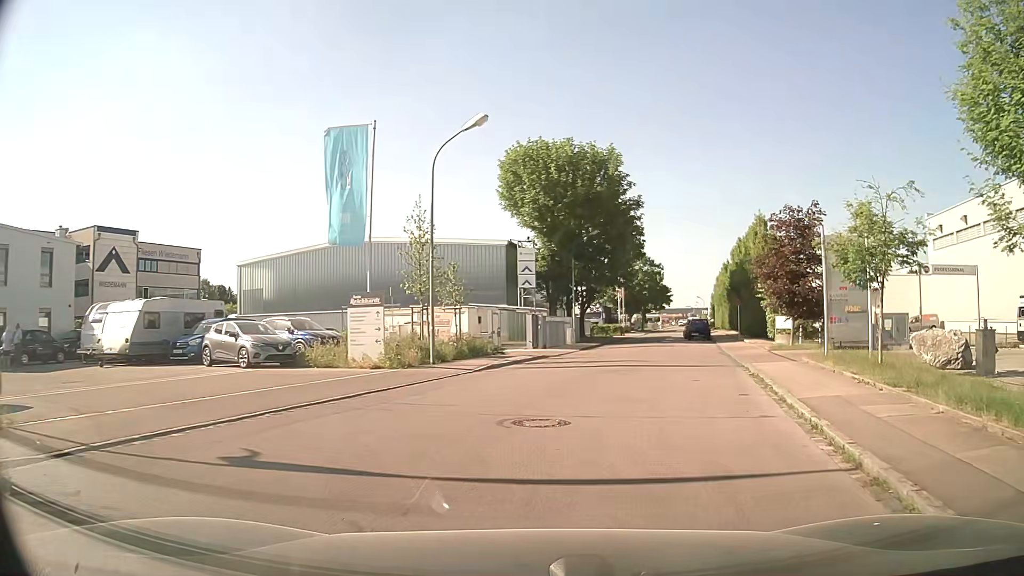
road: unclassified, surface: asphalt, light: Day
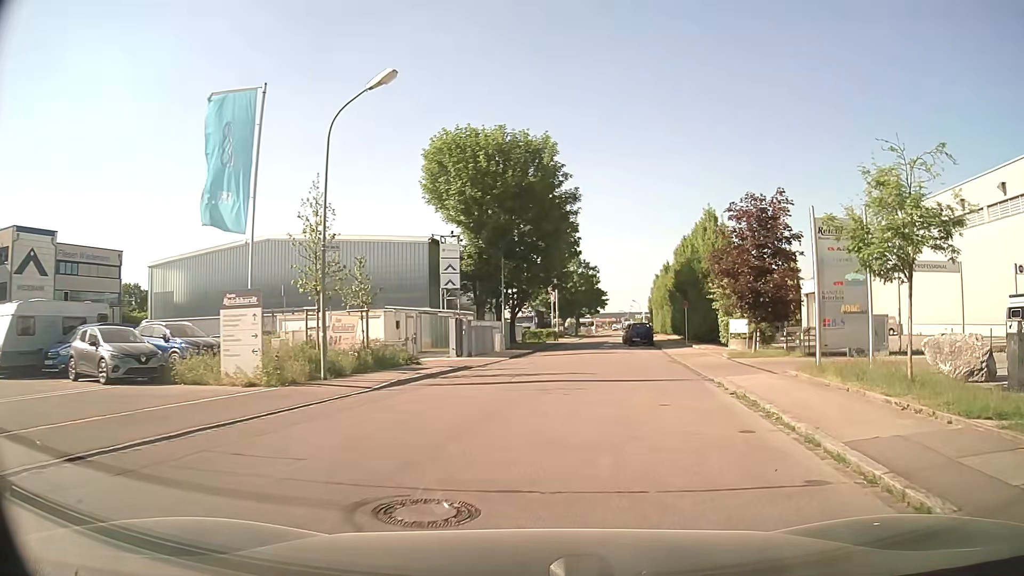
(+0.2, +4.2) m; +5°
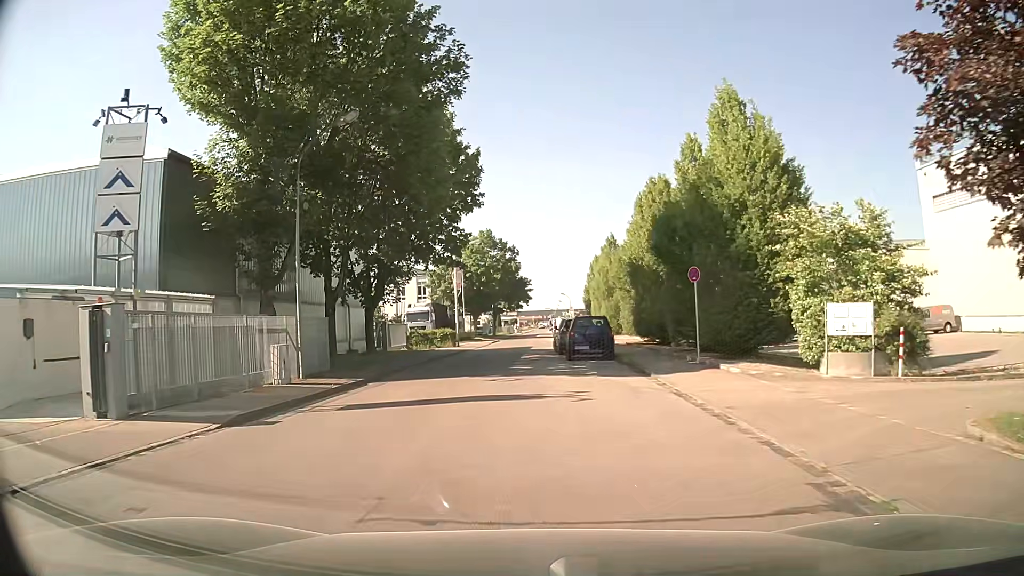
(+2.4, +22.1) m; +6°
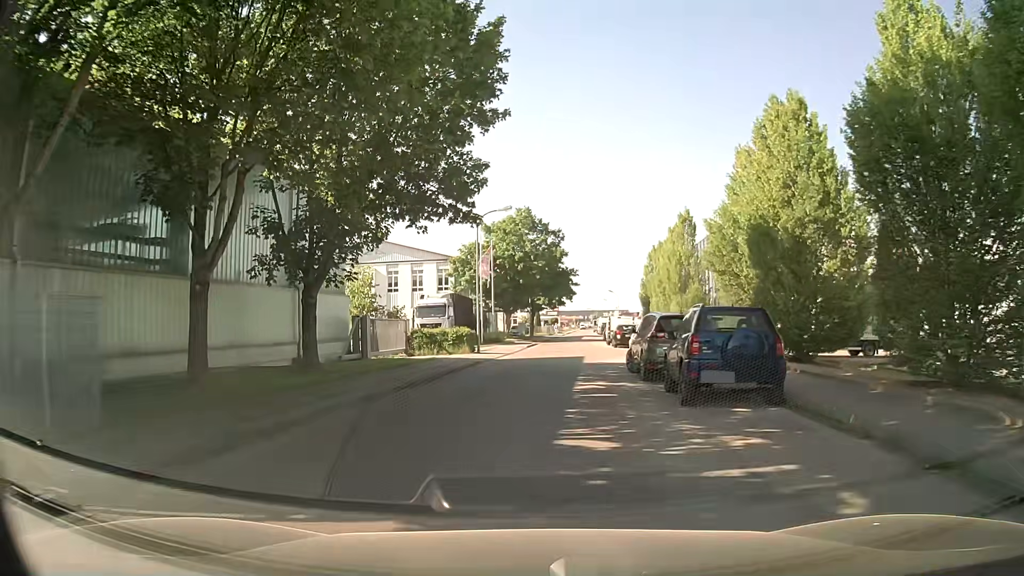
(-0.5, +13.9) m; -3°
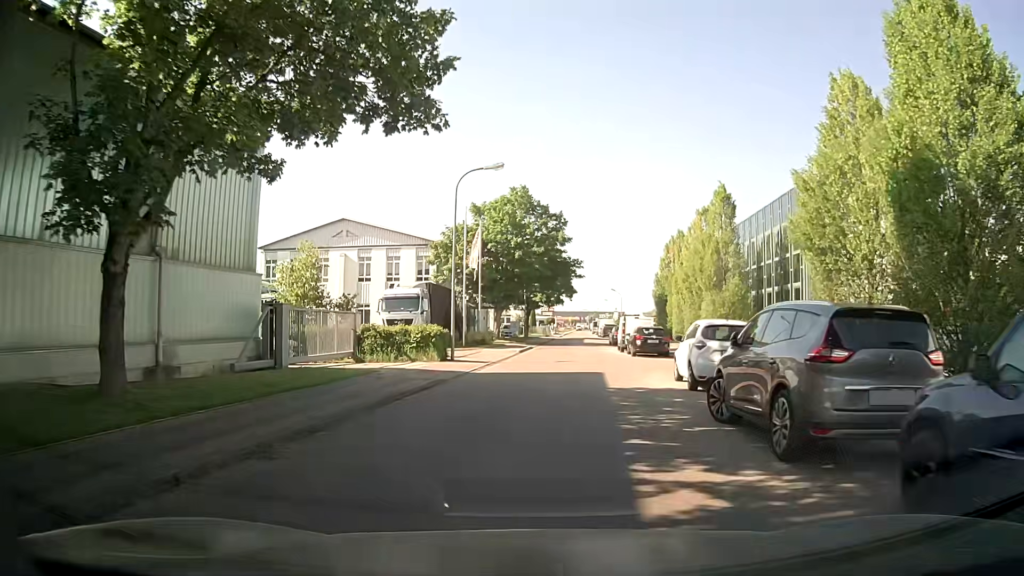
(-0.1, +9.5) m; +1°
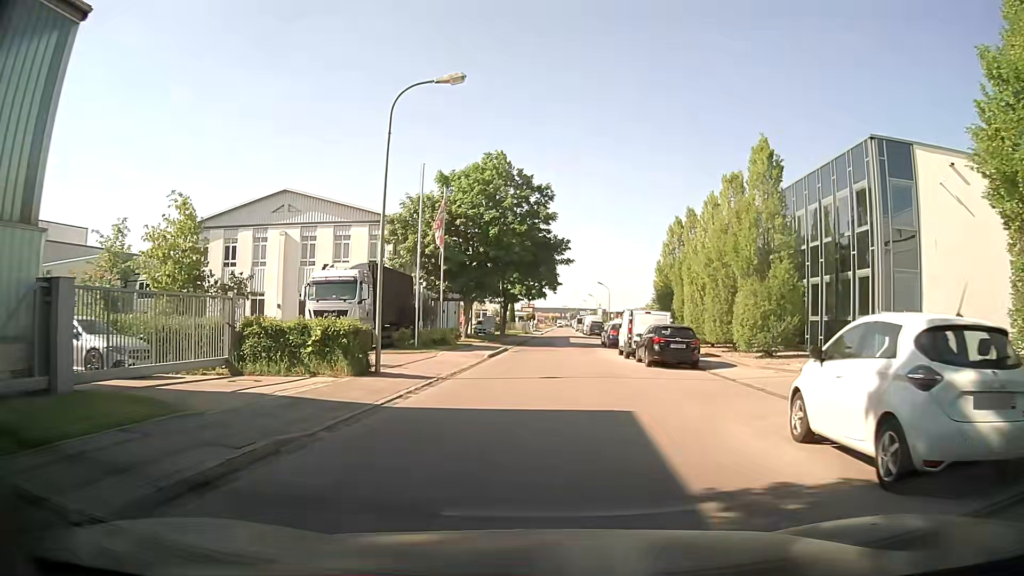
(0.0, +9.4) m; 0°
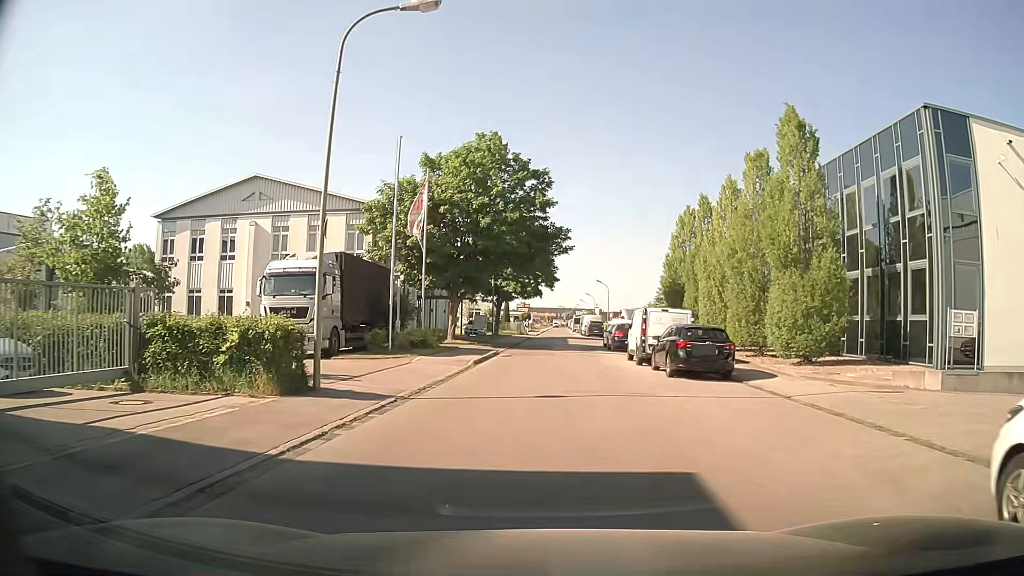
(+0.1, +4.4) m; +1°
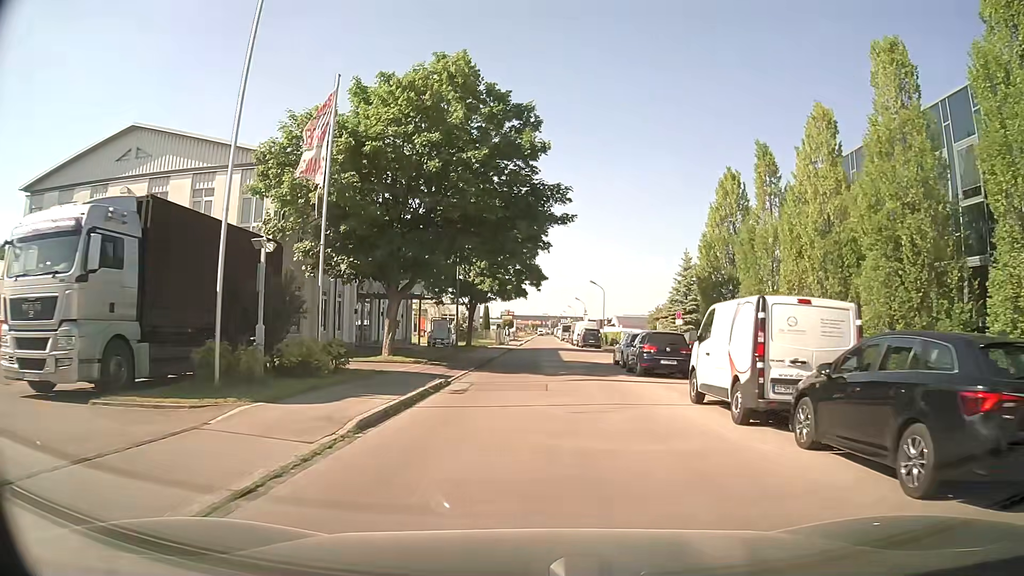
(+0.2, +13.2) m; +2°
(0, +10) (+1, +20) (+1, +30) (+1, +40) (+1, +50) (+1, +60) (+1, +70) (+1, +80) (+1, +90) (+1, +100) m
